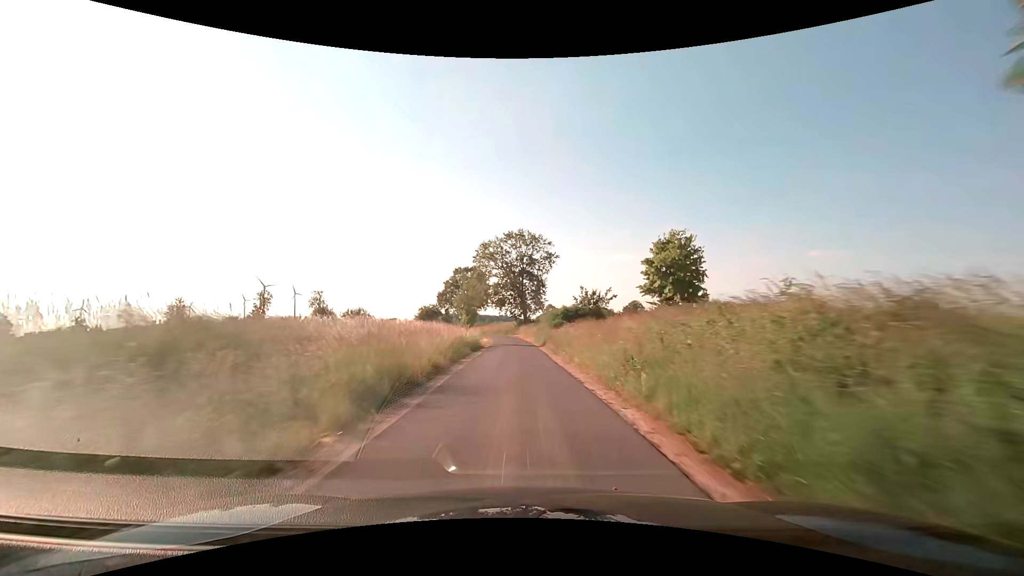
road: unclassified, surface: asphalt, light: Day
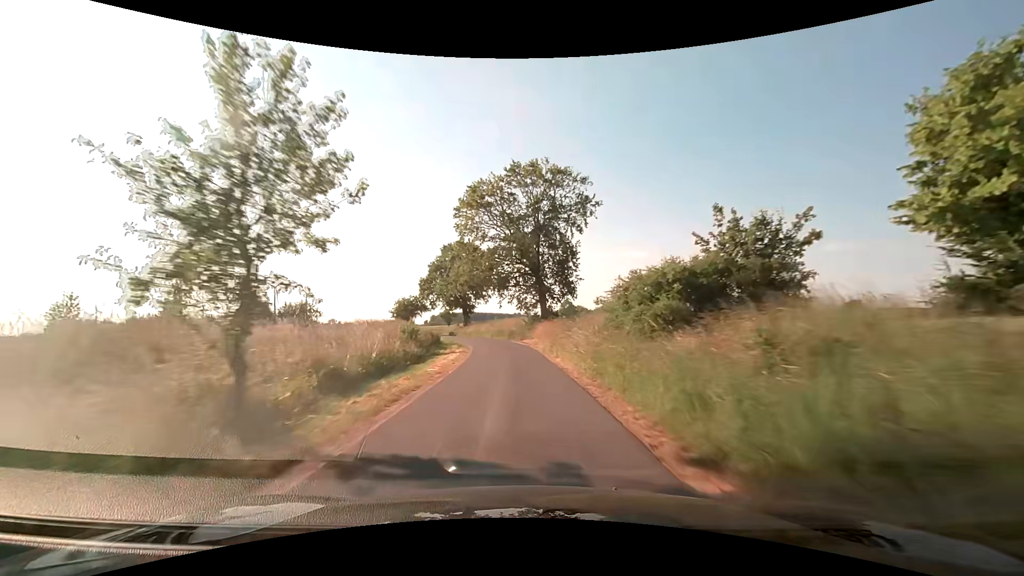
(-0.3, +32.9) m; -2°
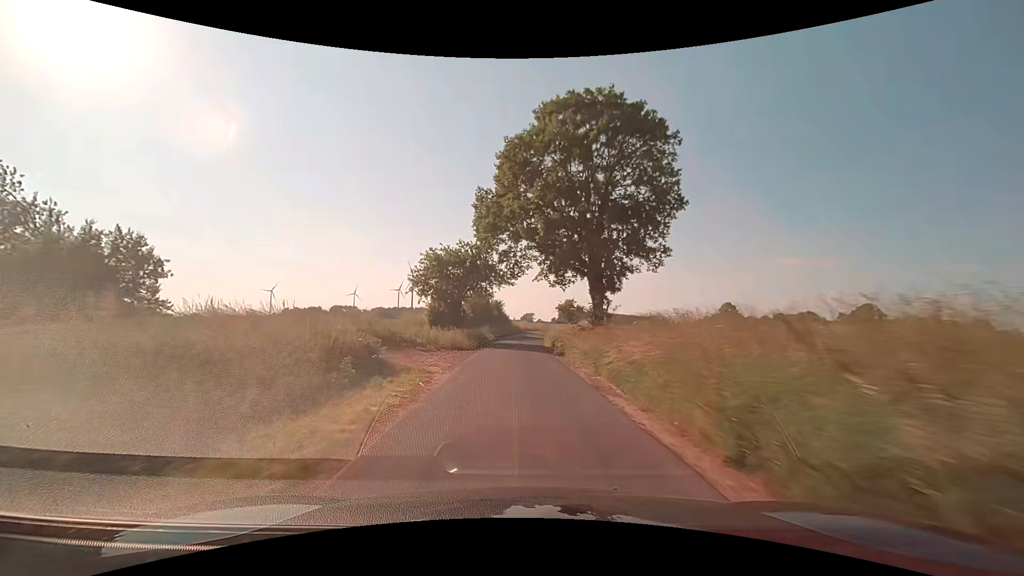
(-5.6, +54.5) m; -14°
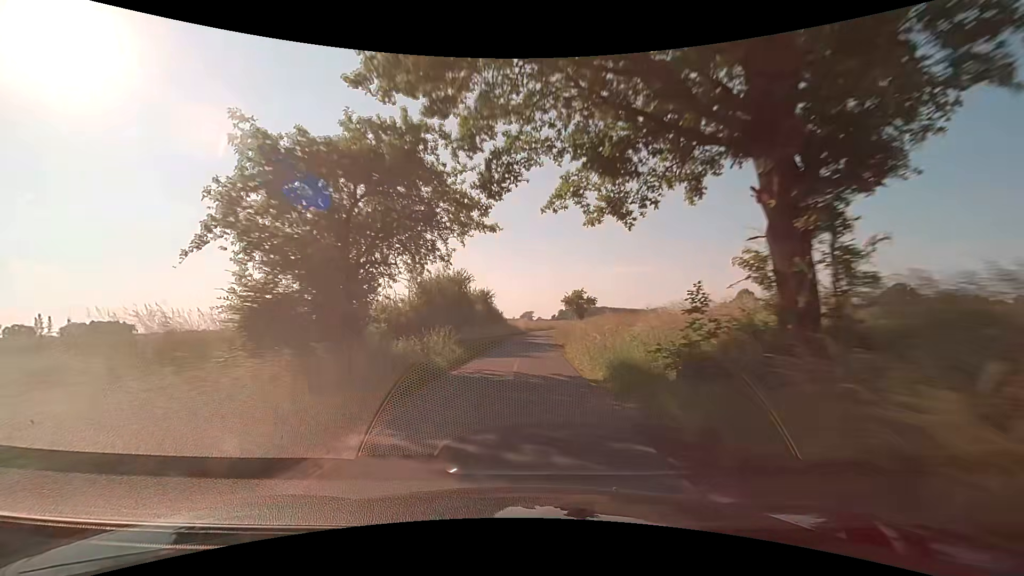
(-0.1, +21.9) m; 0°
(0, +10) (0, +20) (0, +30) (0, +40) (+1, +50) (+2, +60) (+4, +70) (+7, +79) (+10, +89) (+13, +98) m
